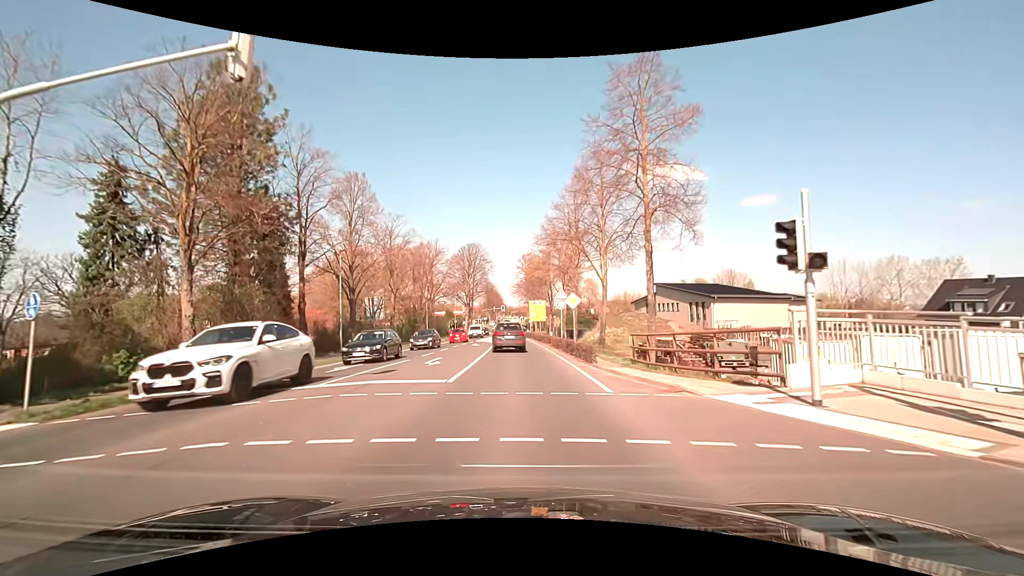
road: primary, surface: asphalt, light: Day
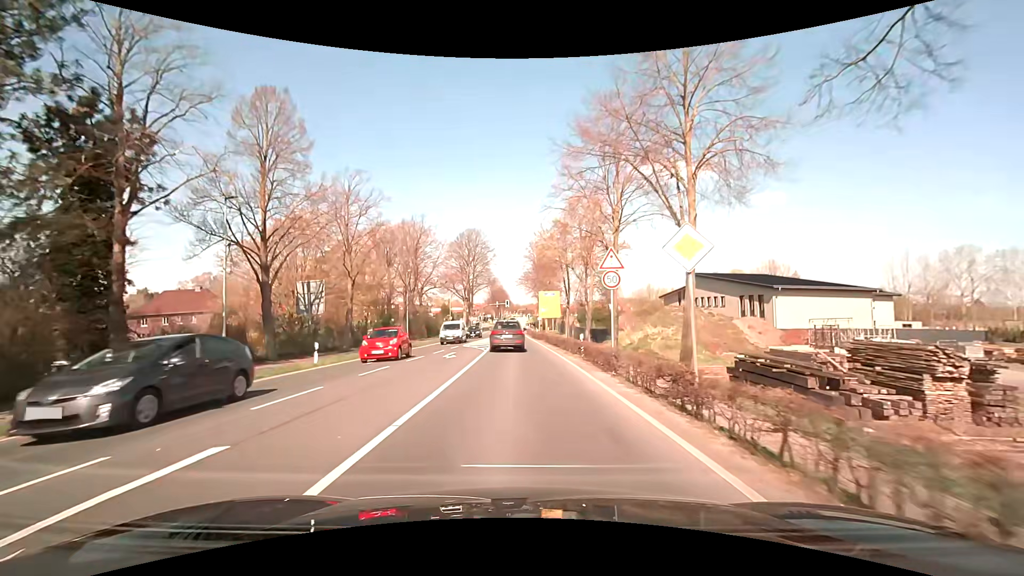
(-0.1, +16.8) m; -1°
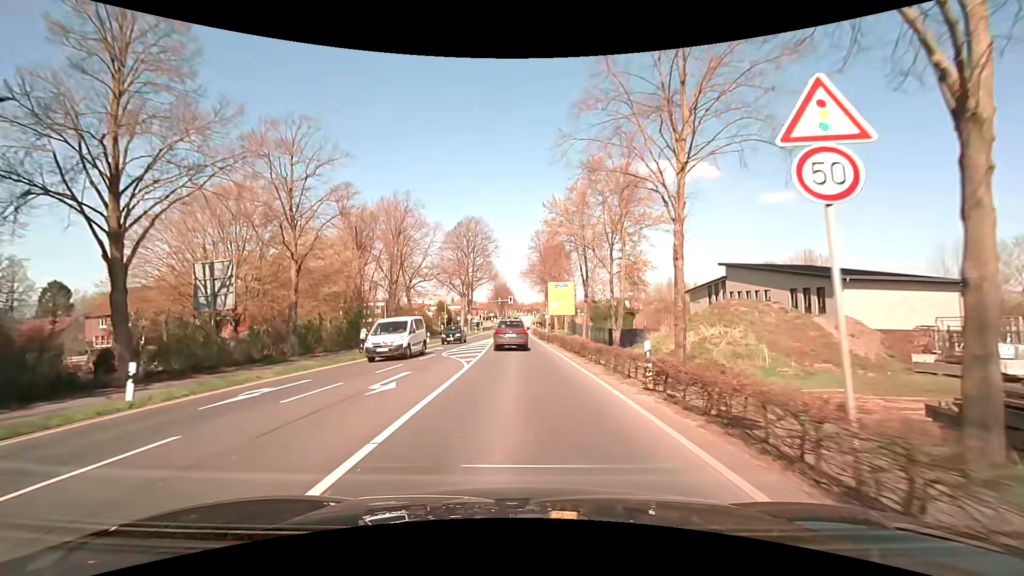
(-0.1, +11.3) m; -1°
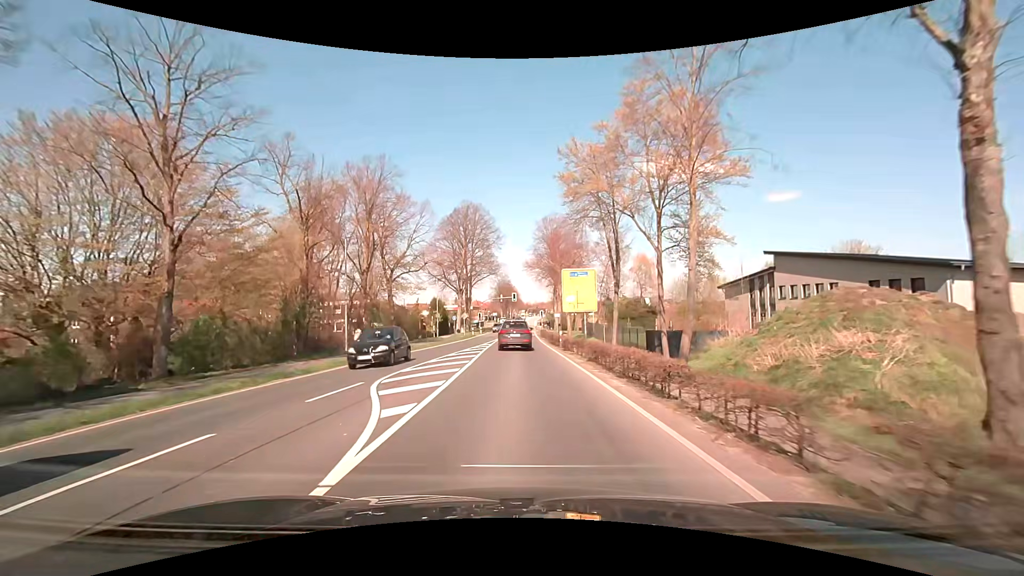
(0.0, +11.7) m; 0°
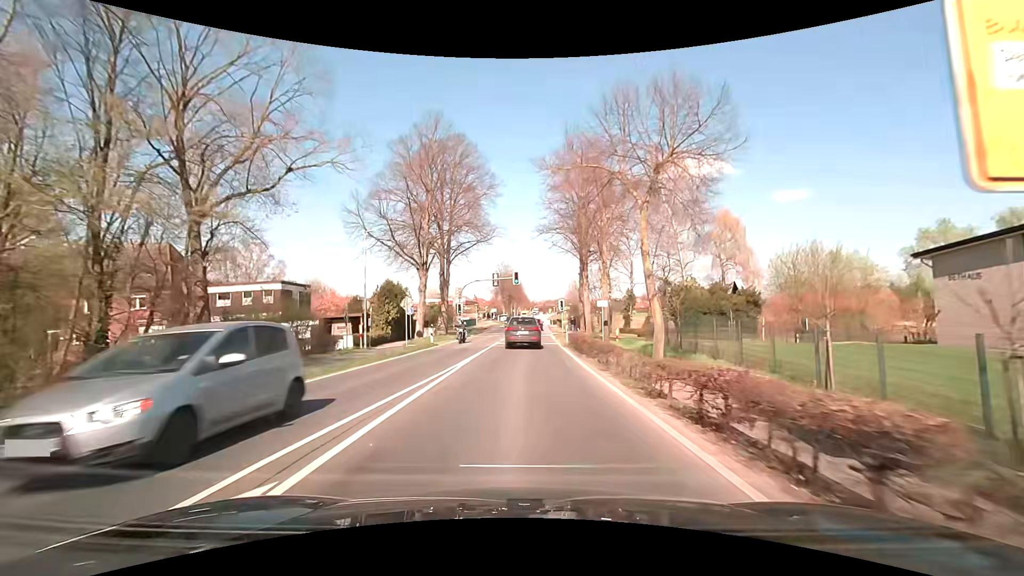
(-0.3, +33.1) m; -1°
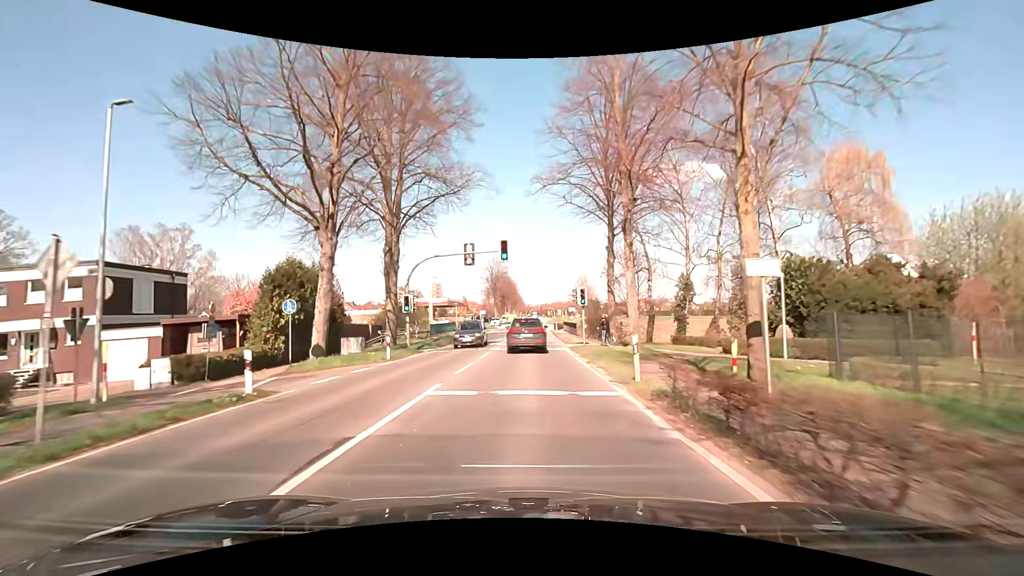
(+0.1, +21.3) m; 0°
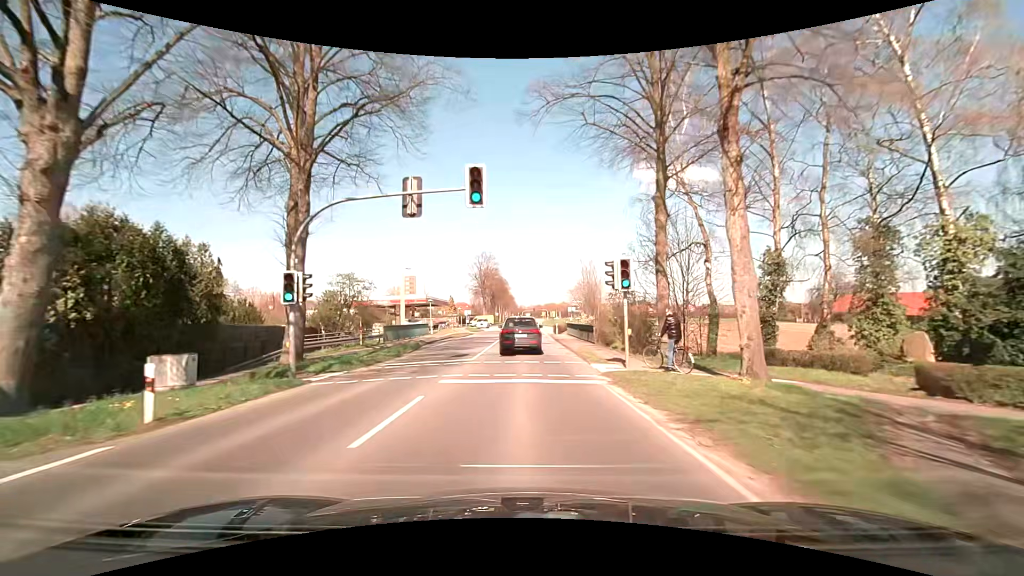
(+0.2, +14.0) m; +1°
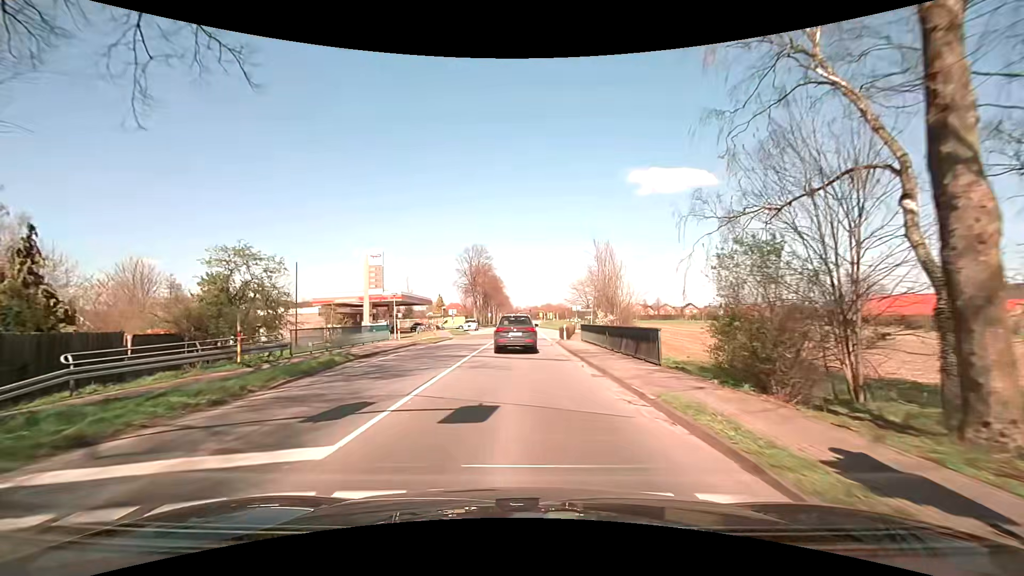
(0.0, +13.7) m; -1°
(0, +10) (0, +20) (+1, +30) (+1, +40) (+1, +50) (+1, +60) (+2, +70) (+2, +80) (+2, +90) (+2, +100) m
